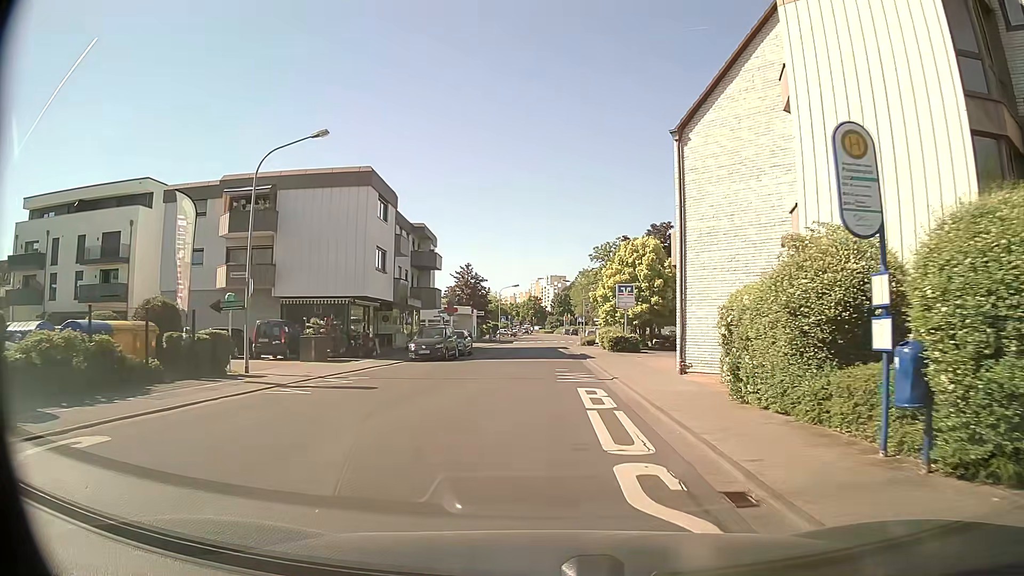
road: tertiary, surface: asphalt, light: Day
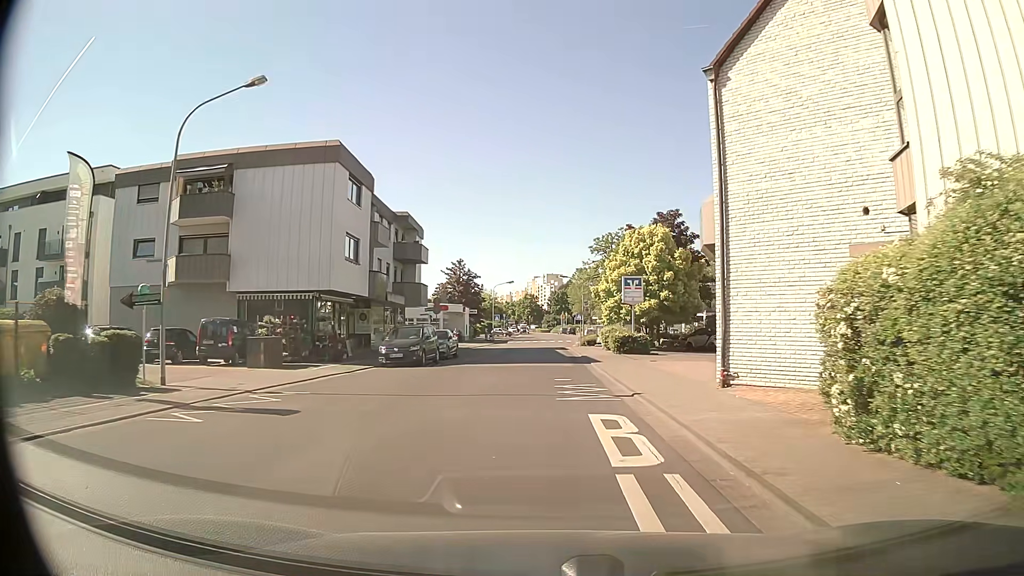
(0.0, +5.1) m; 0°
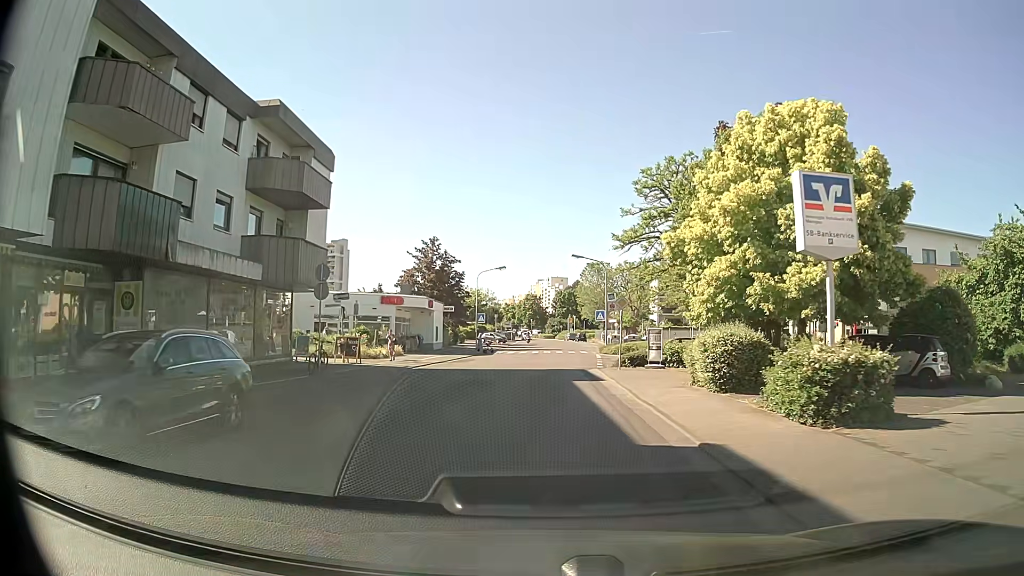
(-0.1, +26.0) m; 0°
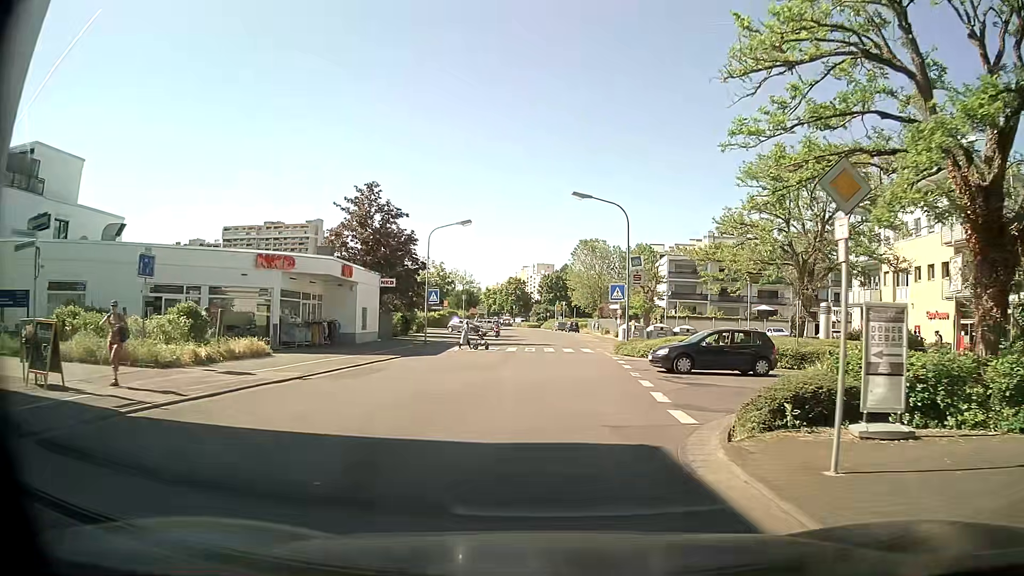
(0.0, +20.4) m; +1°
